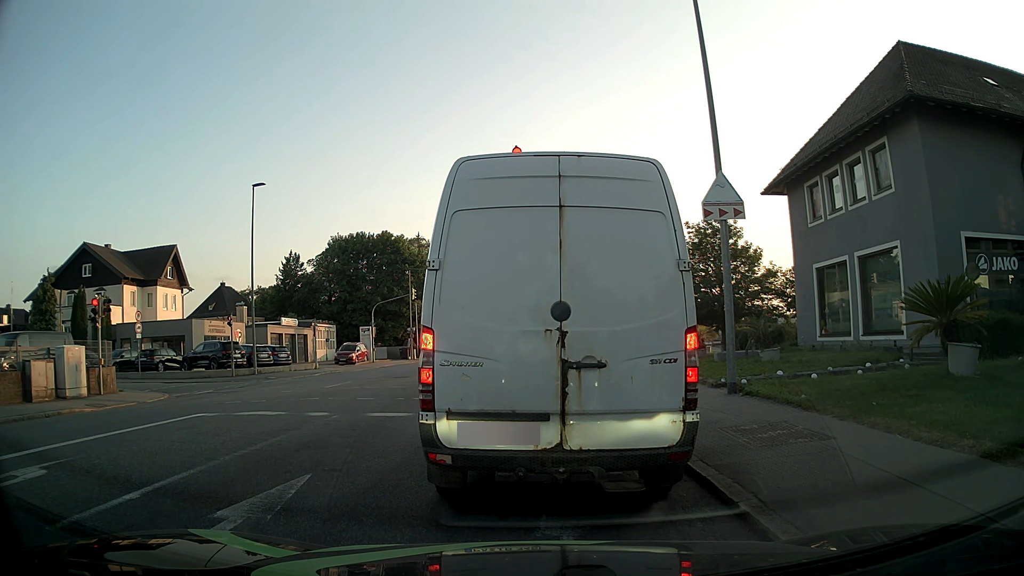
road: tertiary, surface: asphalt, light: Day
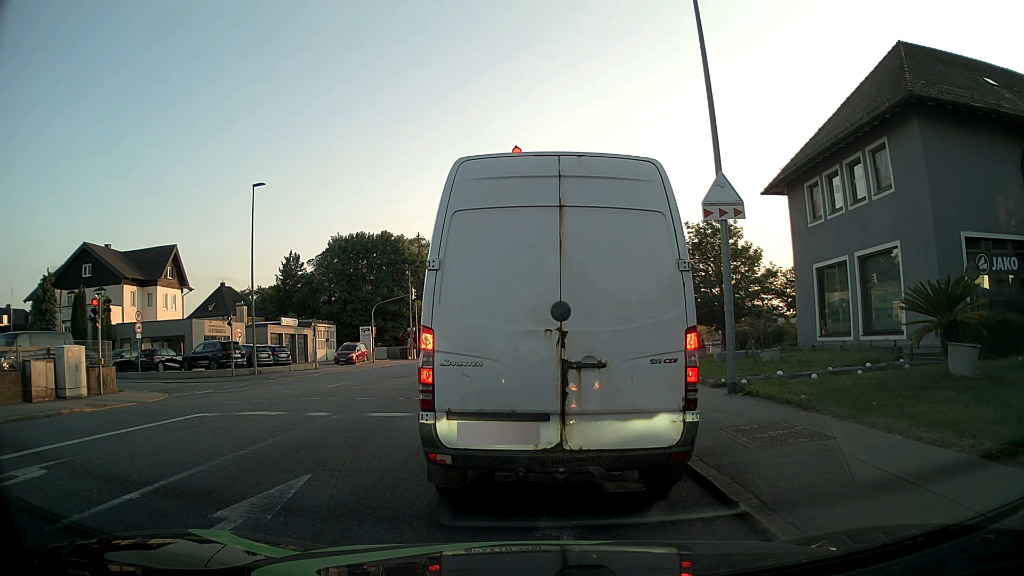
(0.0, 0.0) m; 0°
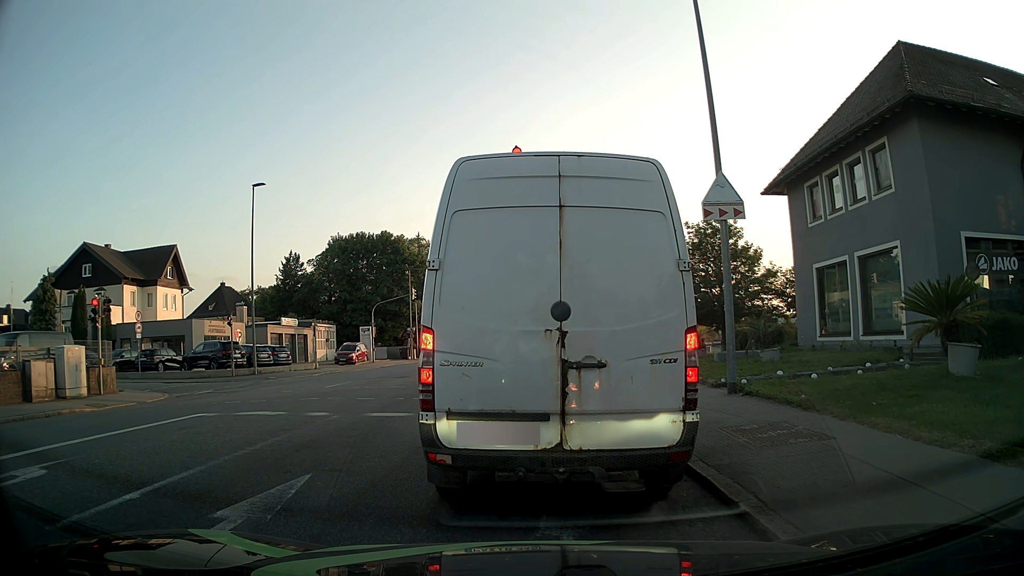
(0.0, 0.0) m; 0°
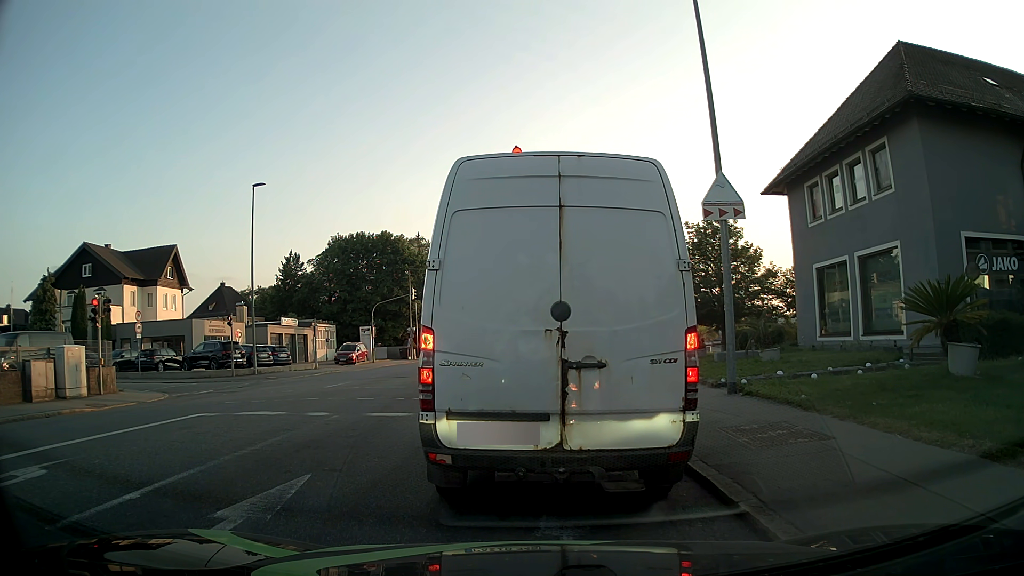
(0.0, 0.0) m; 0°
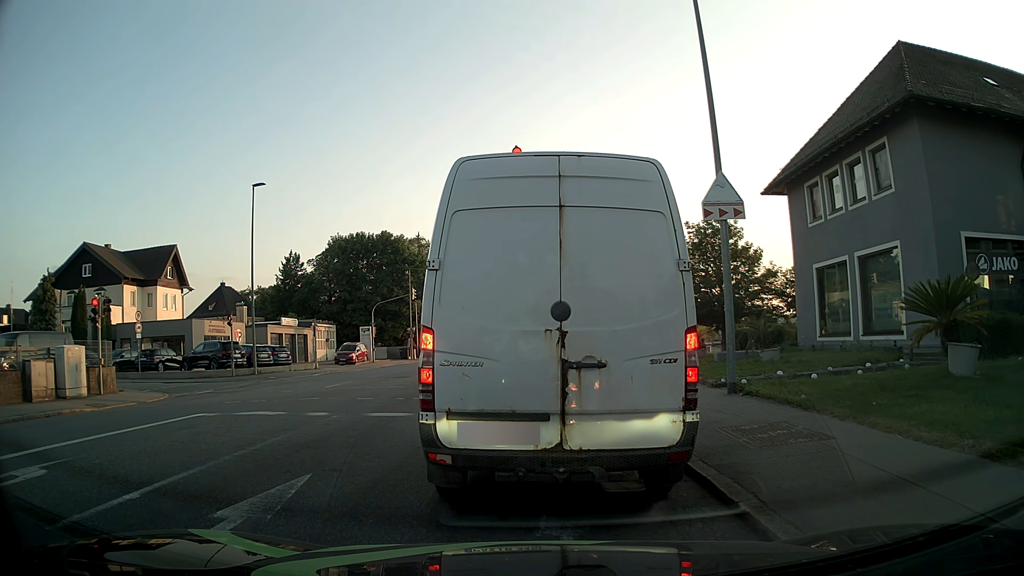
(0.0, 0.0) m; 0°
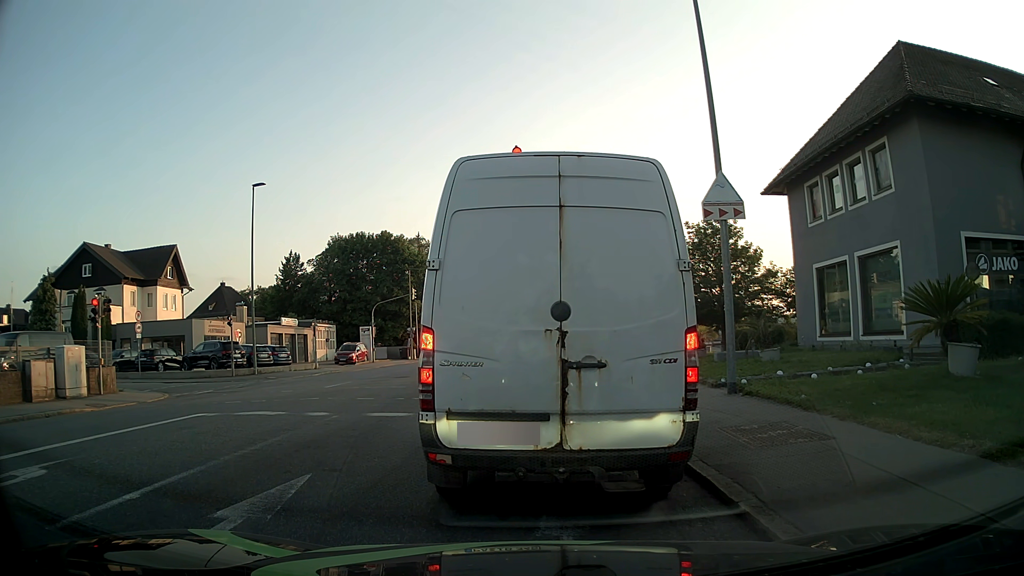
(0.0, 0.0) m; 0°
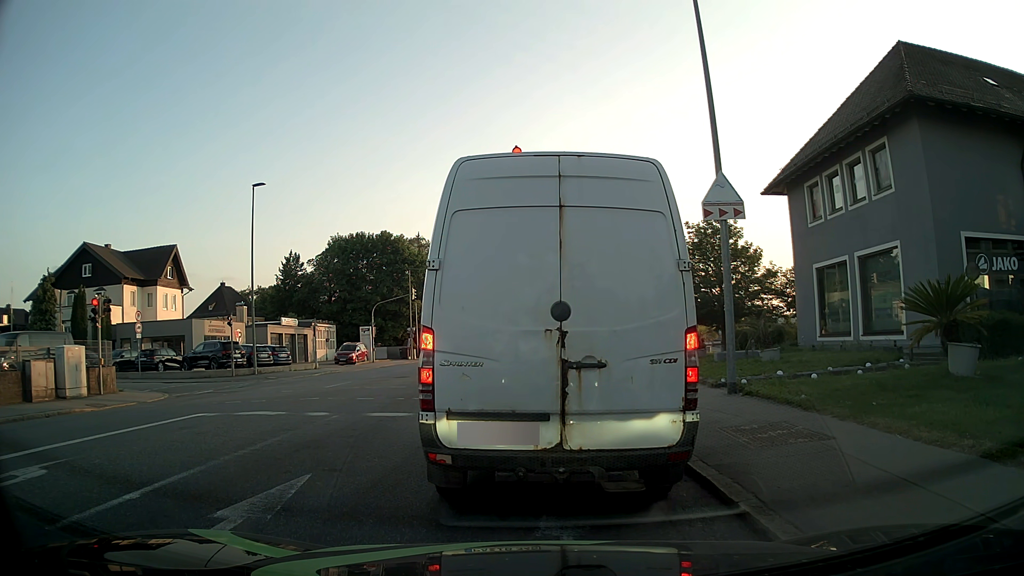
(0.0, 0.0) m; 0°
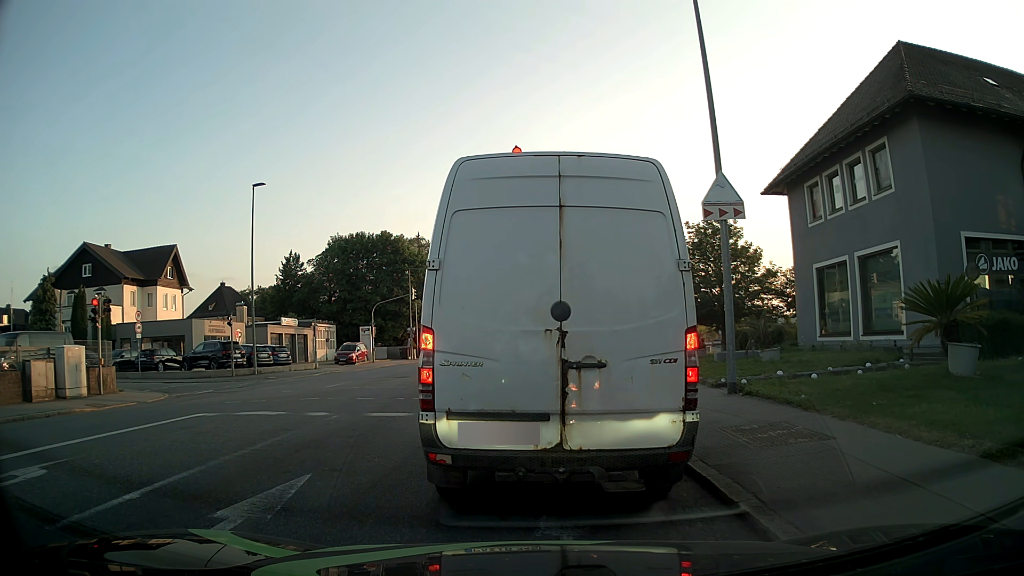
(0.0, 0.0) m; 0°
